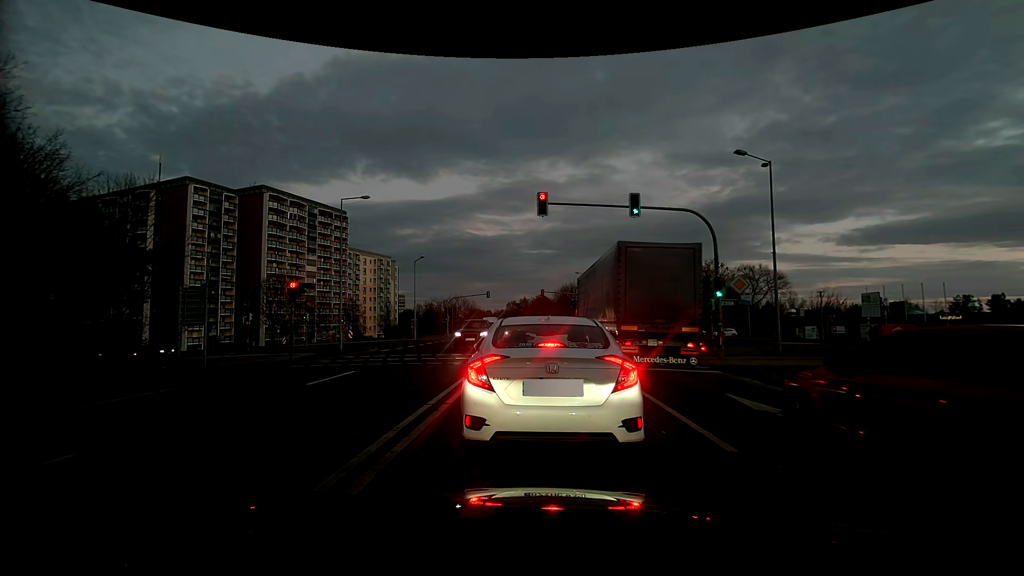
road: secondary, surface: asphalt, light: Dusk
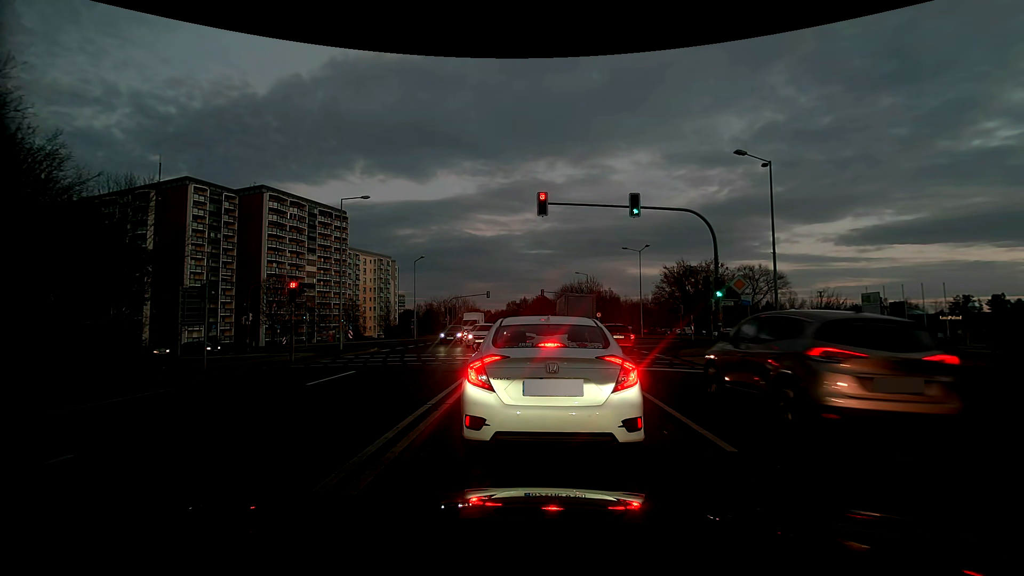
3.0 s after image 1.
(0.0, 0.0) m; 0°
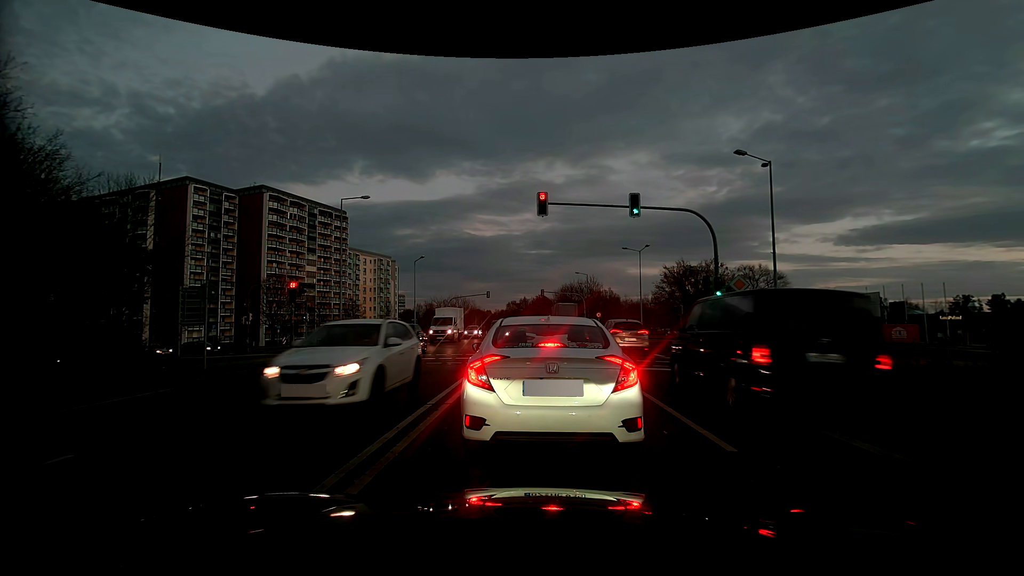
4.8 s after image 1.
(0.0, 0.0) m; 0°
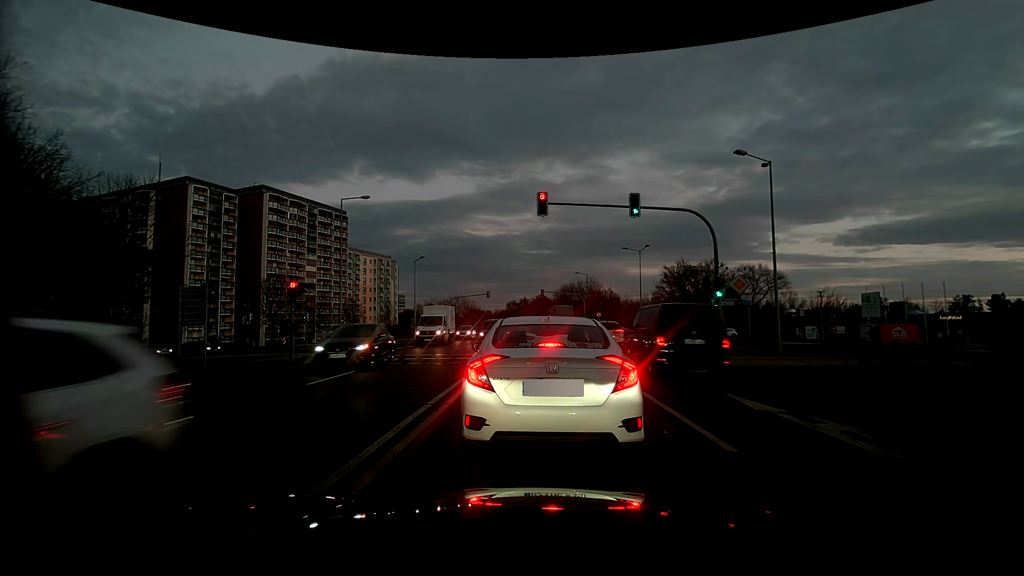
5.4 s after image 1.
(0.0, 0.0) m; 0°
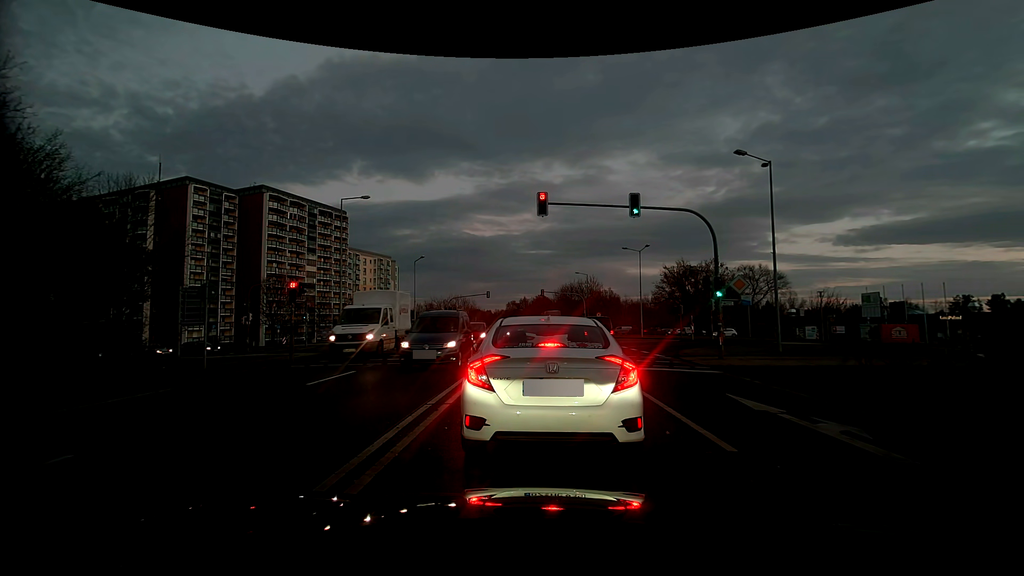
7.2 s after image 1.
(0.0, 0.0) m; 0°
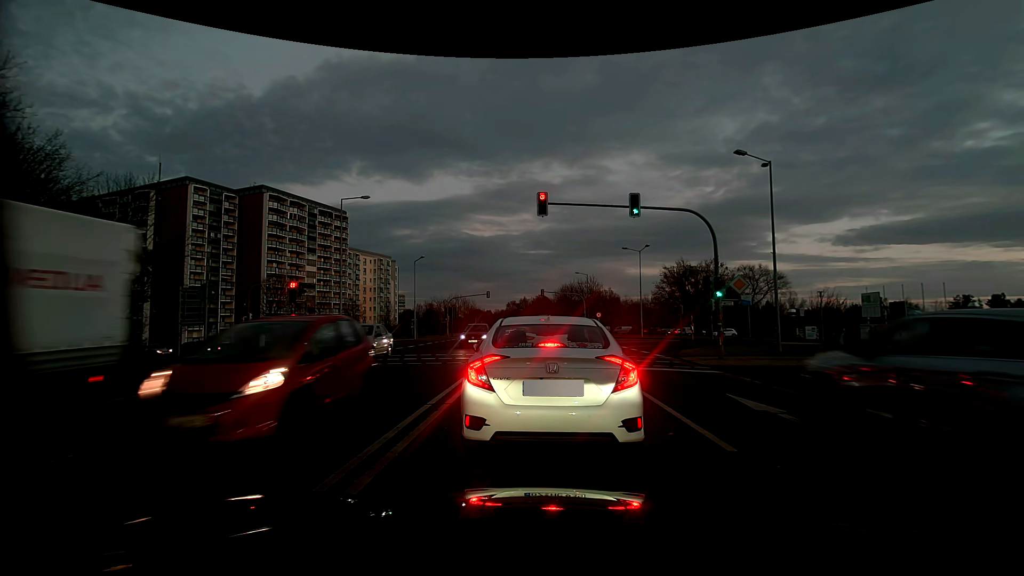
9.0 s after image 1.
(0.0, 0.0) m; 0°
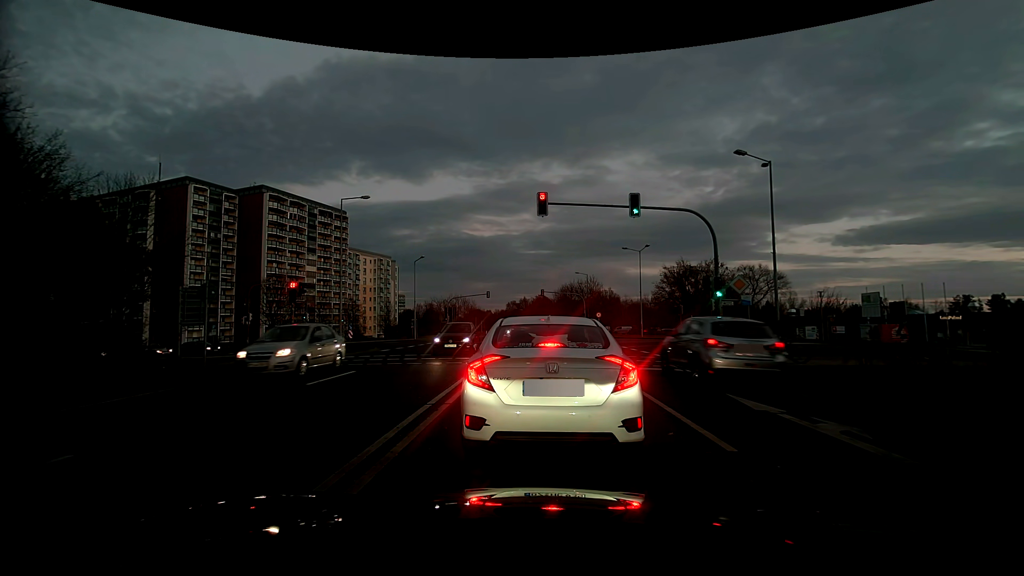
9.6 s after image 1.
(0.0, 0.0) m; 0°
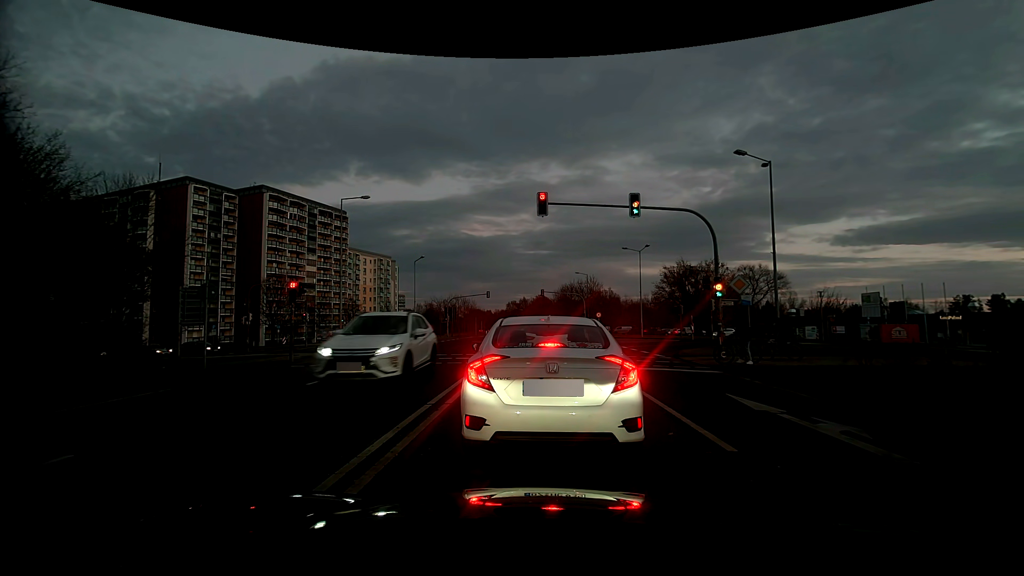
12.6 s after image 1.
(0.0, 0.0) m; 0°
